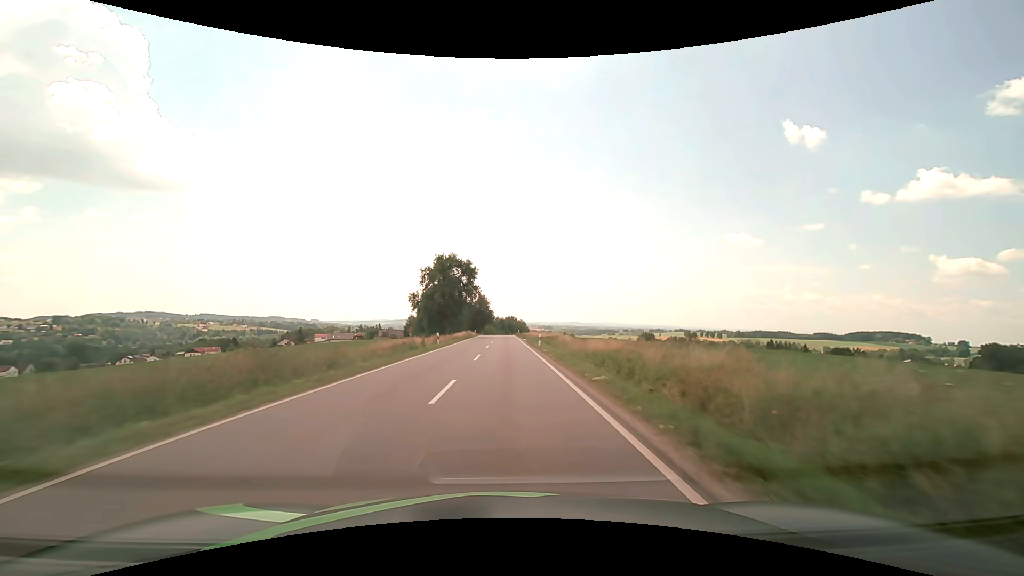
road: secondary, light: Day
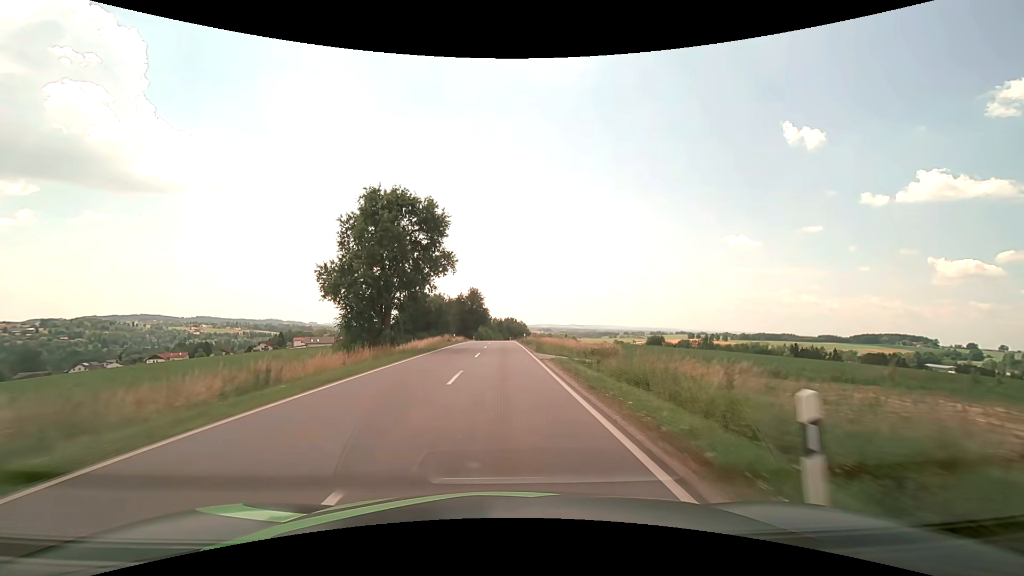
(0.0, +32.8) m; 0°
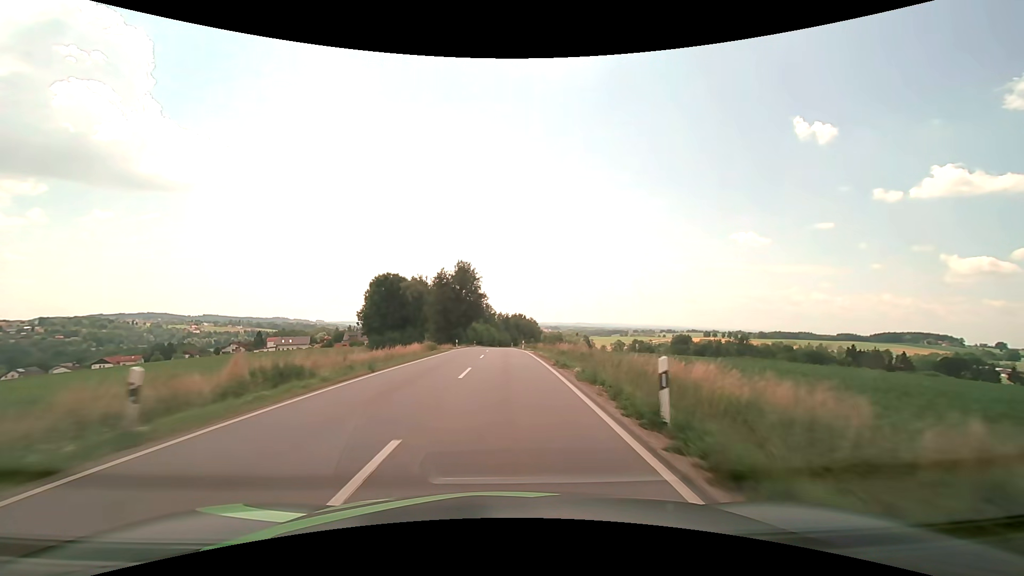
(-0.3, +46.4) m; -1°
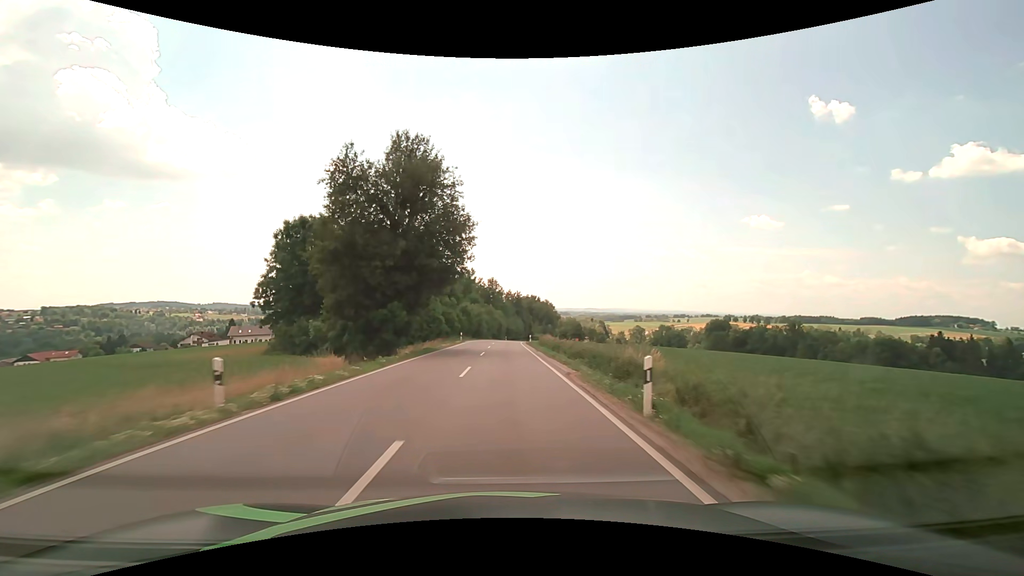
(-0.3, +48.4) m; -1°
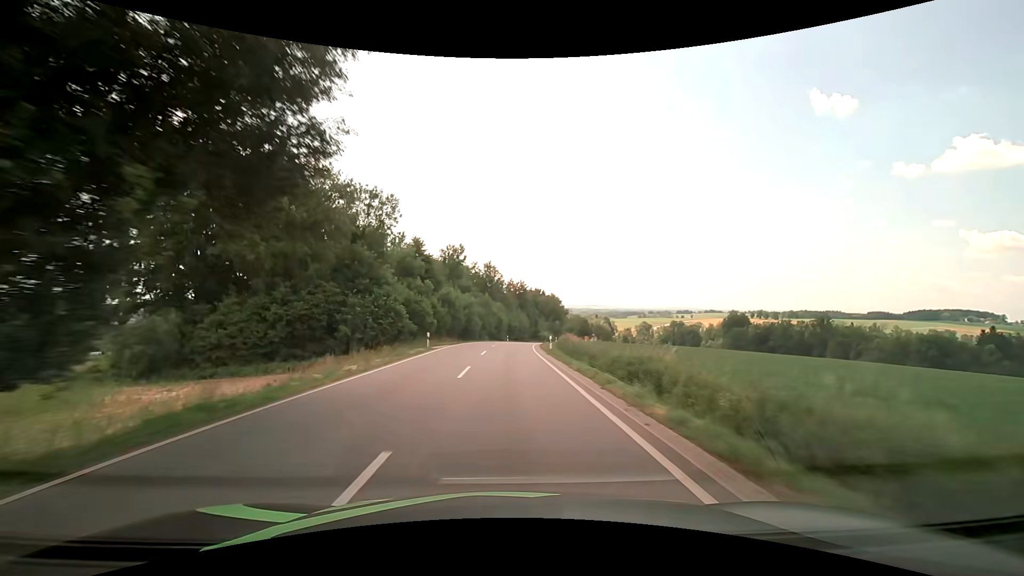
(-0.1, +24.6) m; 0°
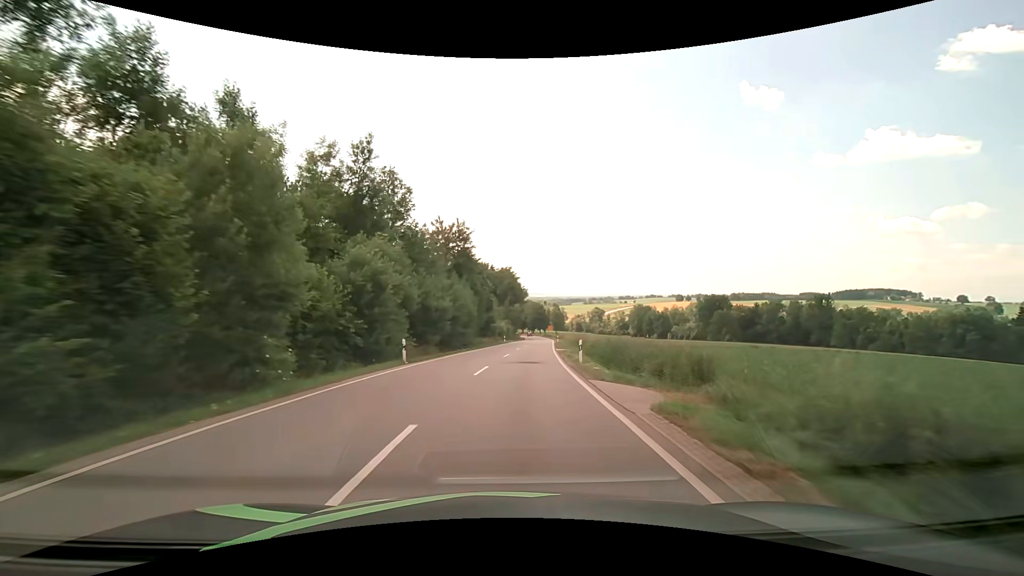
(+1.9, +57.9) m; +6°
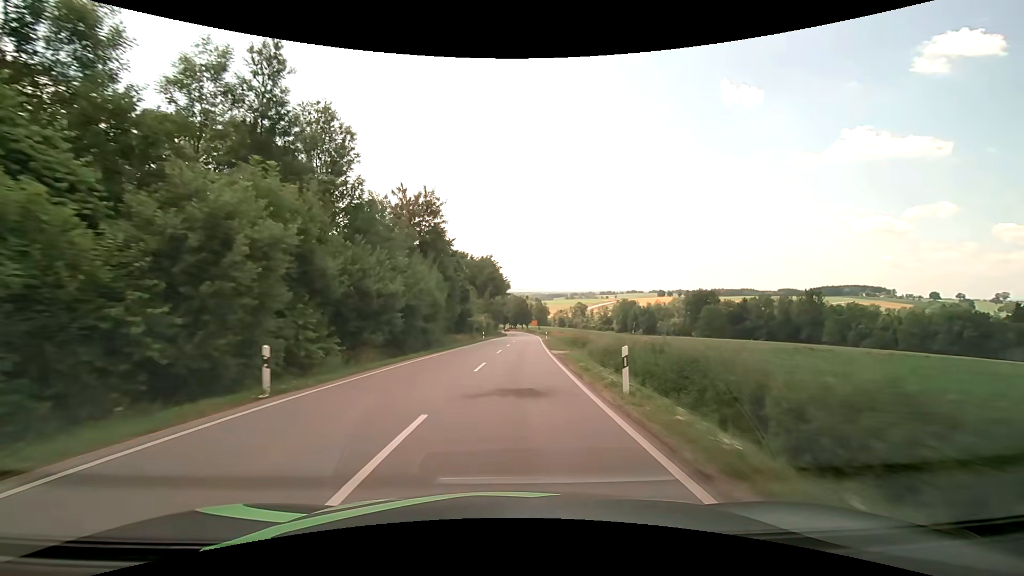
(+0.2, +11.1) m; +2°
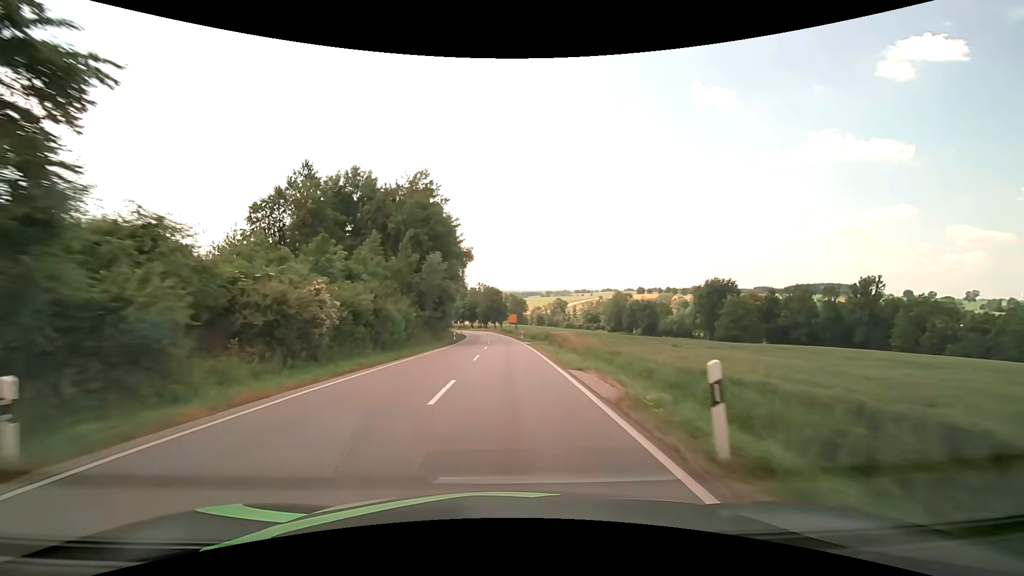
(+2.1, +54.9) m; +3°
(0, +10) (0, +20) (0, +30) (0, +40) (0, +50) (-1, +60) (-1, +70) (-2, +80) (-2, +90) (-3, +100) m
